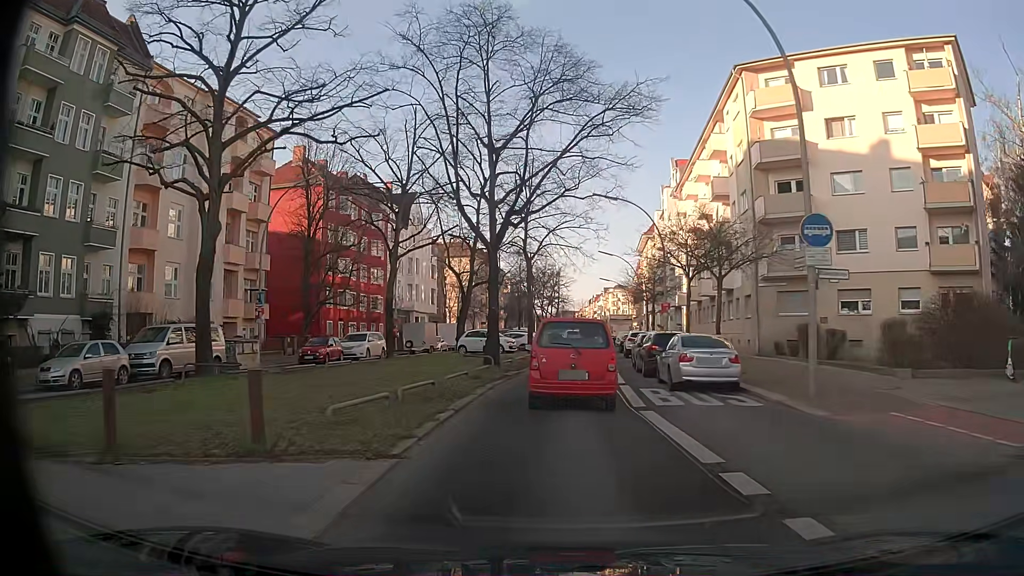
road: secondary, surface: asphalt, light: Day
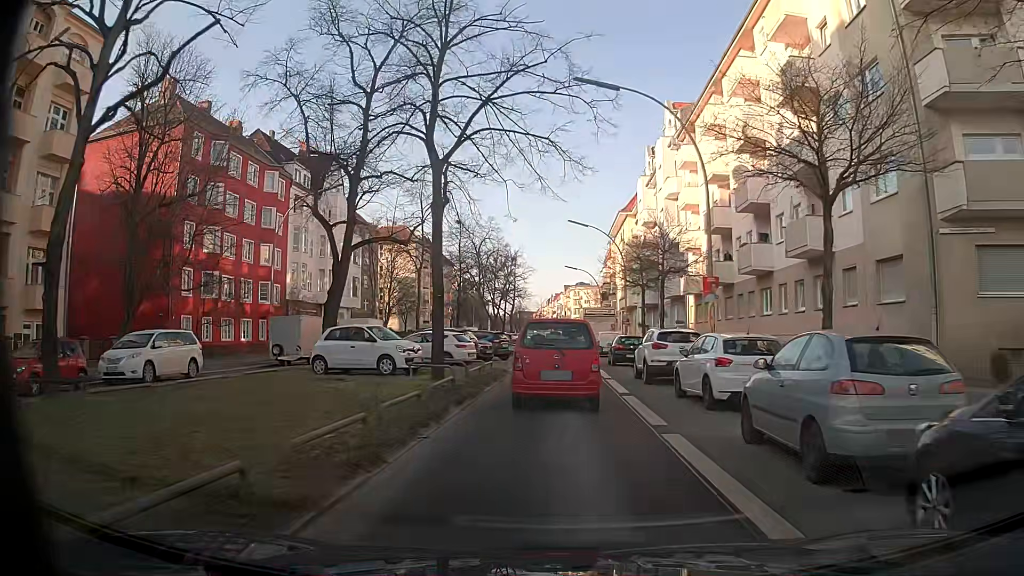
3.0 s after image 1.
(+0.3, +20.7) m; +4°
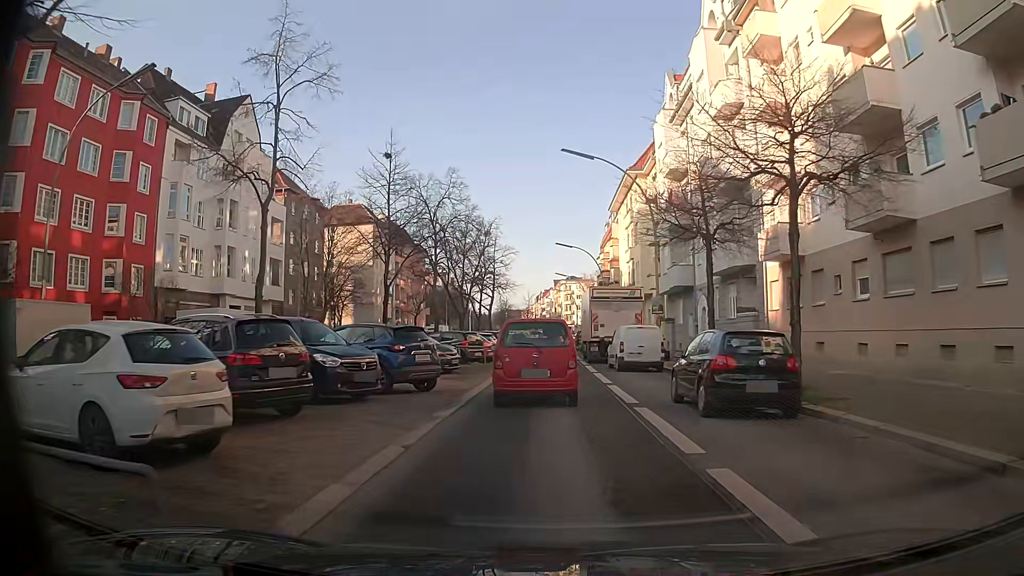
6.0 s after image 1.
(+0.1, +20.9) m; 0°
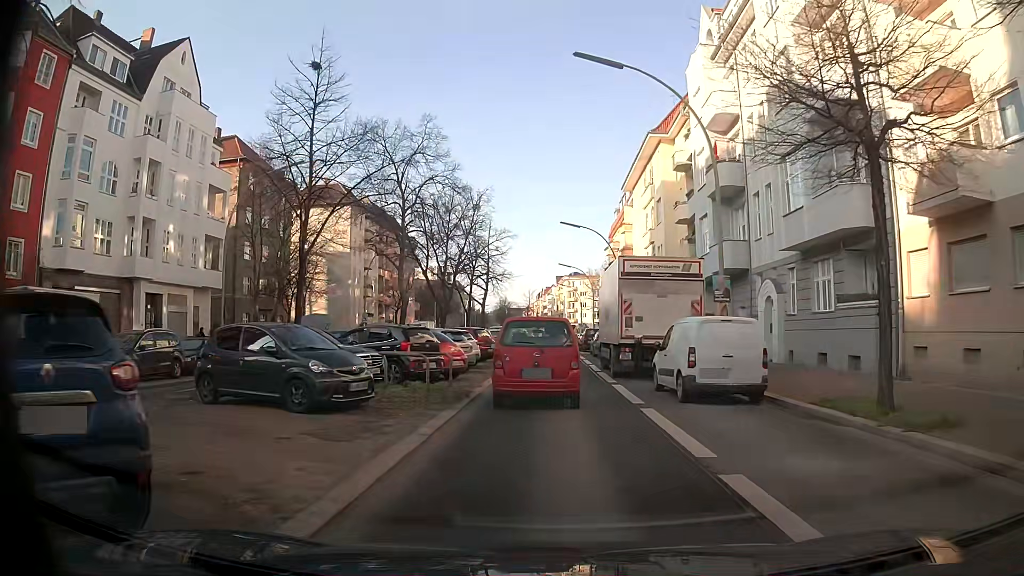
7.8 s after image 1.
(+0.1, +12.0) m; 0°
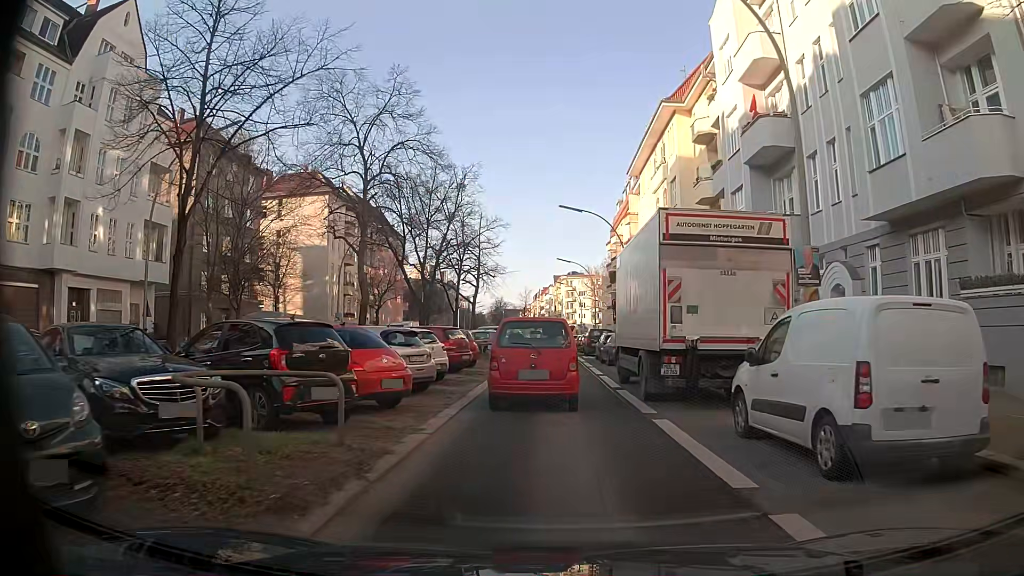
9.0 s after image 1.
(+0.1, +7.6) m; +1°
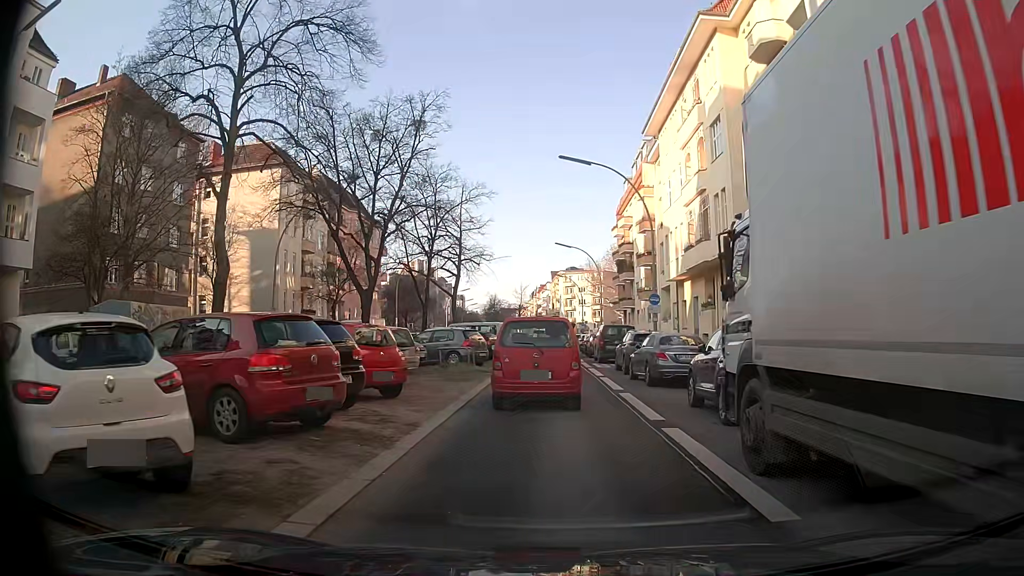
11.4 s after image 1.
(+0.1, +13.1) m; +1°
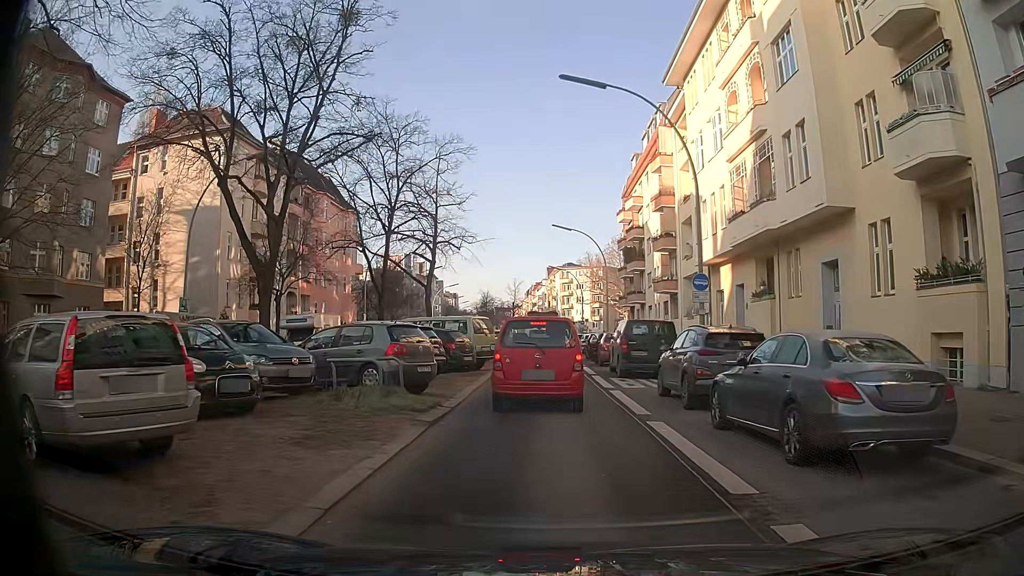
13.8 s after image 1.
(0.0, +11.1) m; -1°
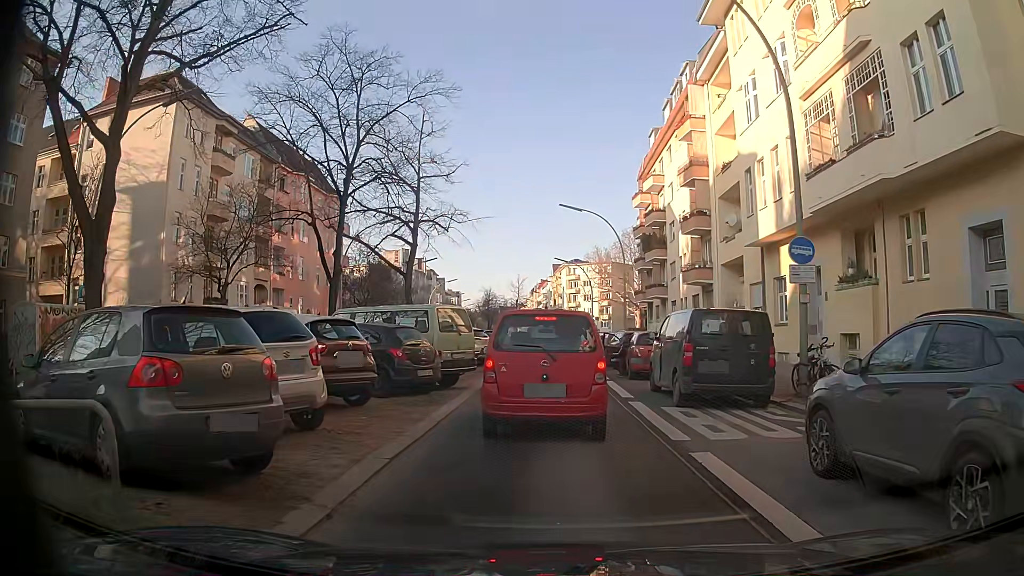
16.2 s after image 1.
(+0.1, +8.8) m; 0°
